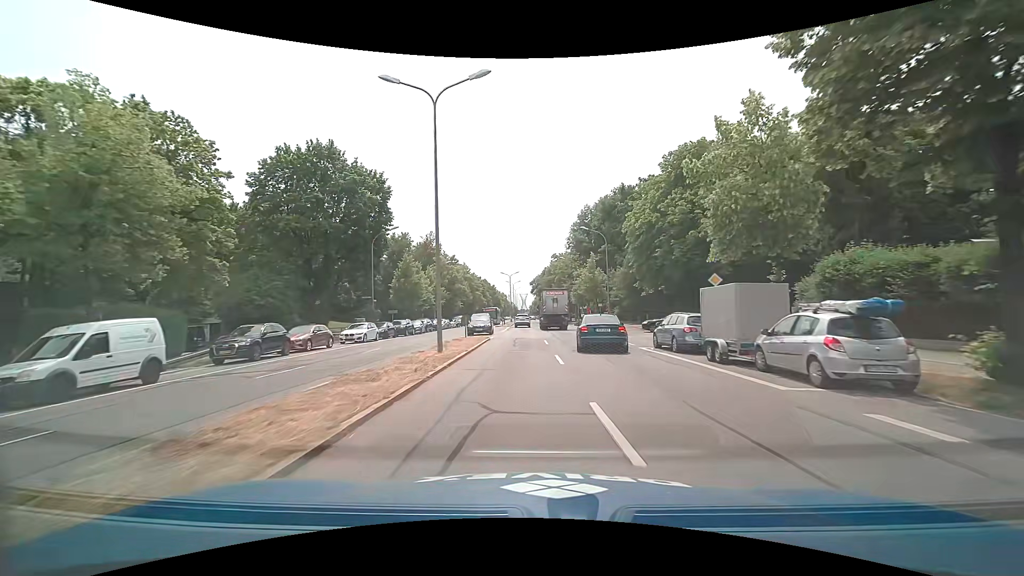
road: primary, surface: asphalt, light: Day
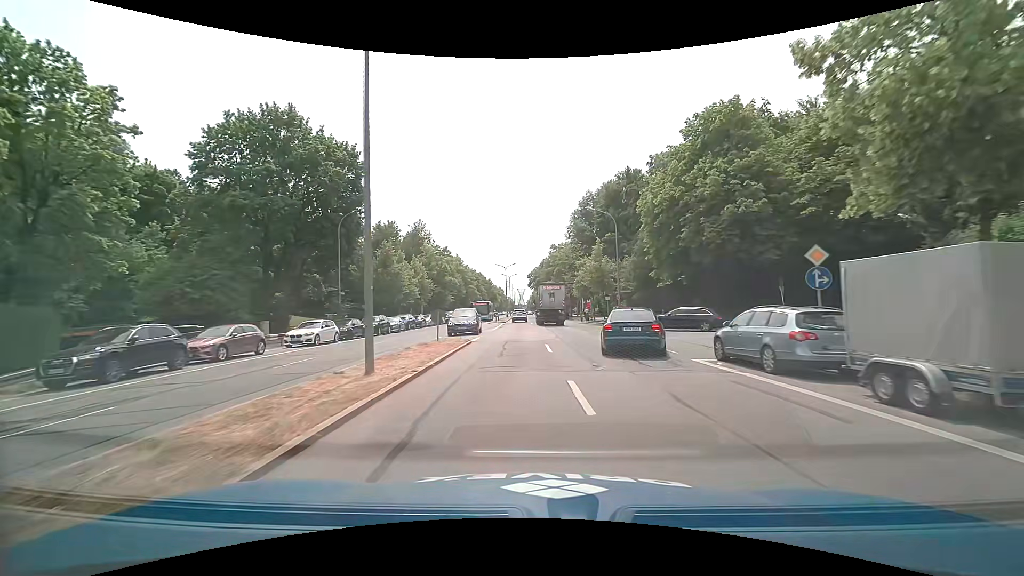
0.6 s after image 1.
(+0.1, +7.4) m; 0°
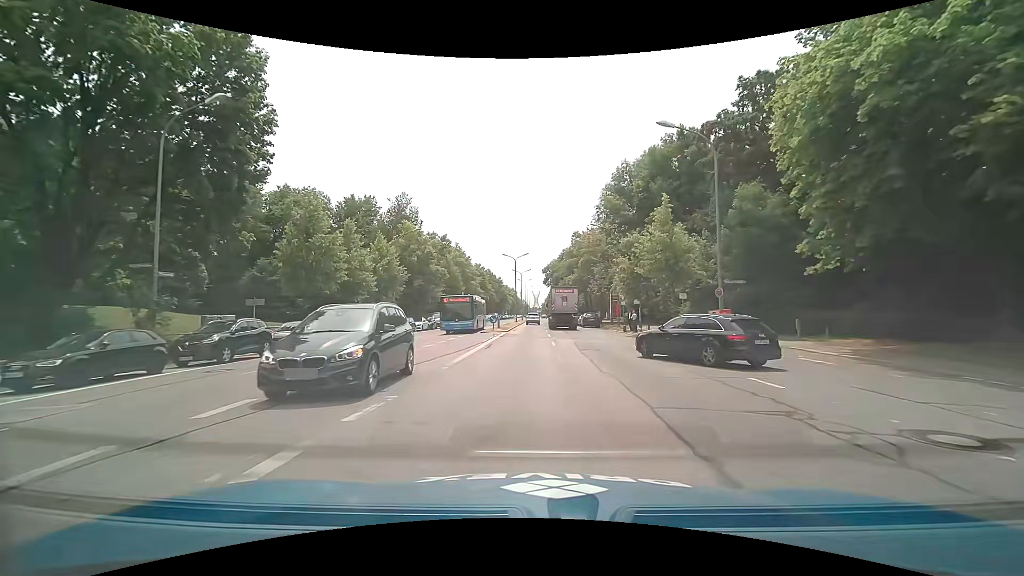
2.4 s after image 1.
(-0.1, +20.7) m; -1°
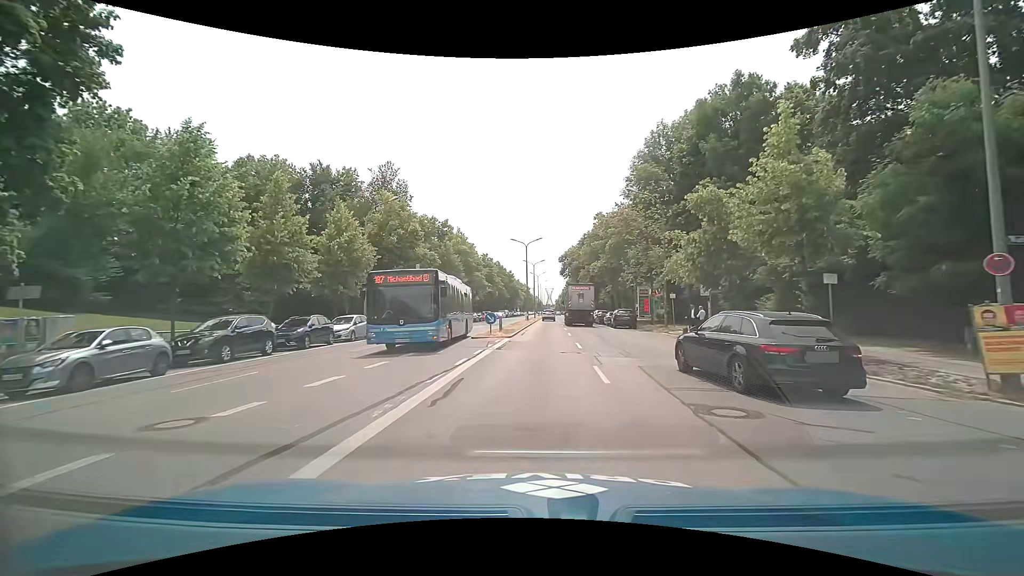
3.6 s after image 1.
(-0.3, +12.6) m; -2°
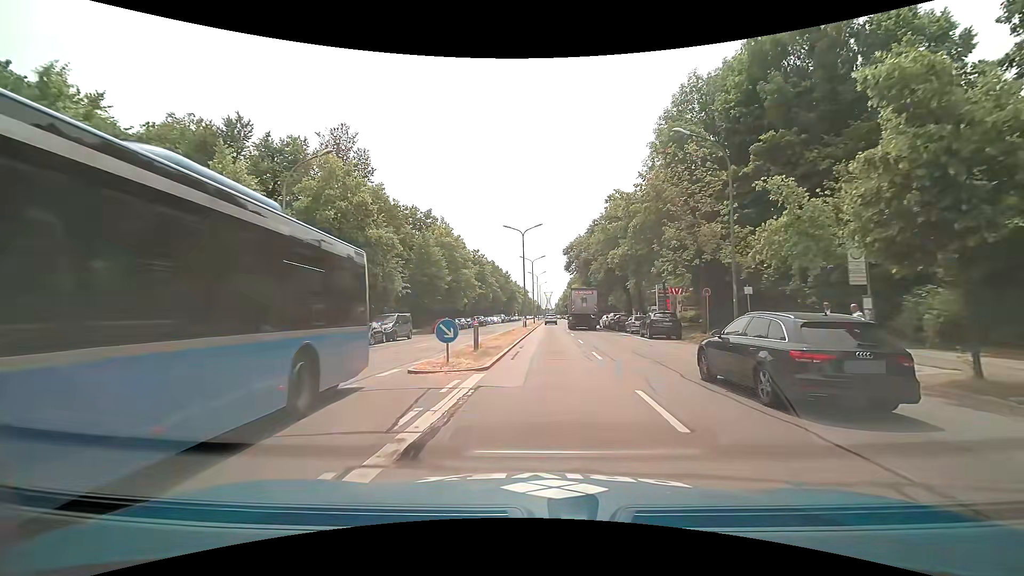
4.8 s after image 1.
(-0.1, +12.6) m; +1°
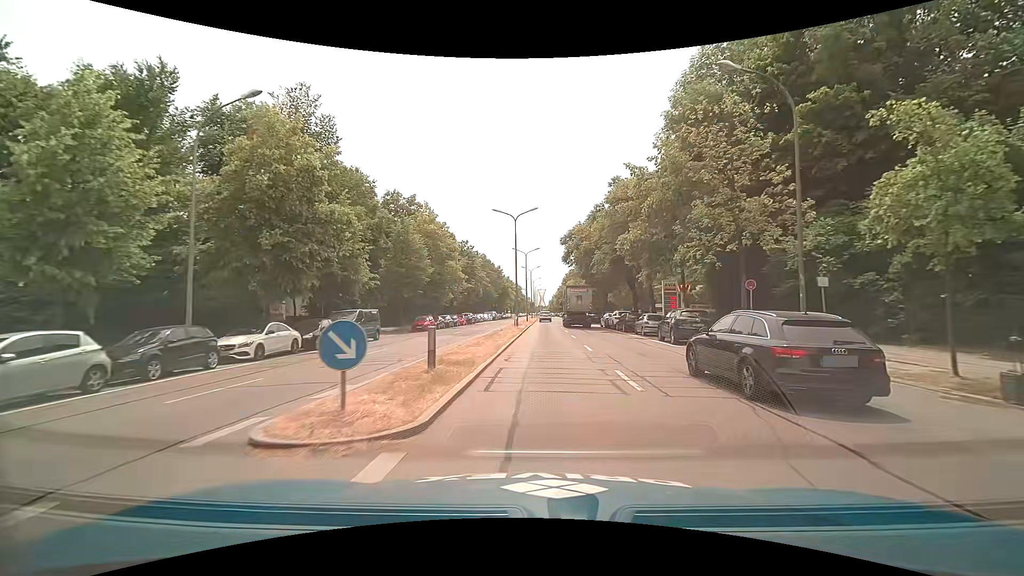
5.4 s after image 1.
(-0.1, +6.5) m; 0°
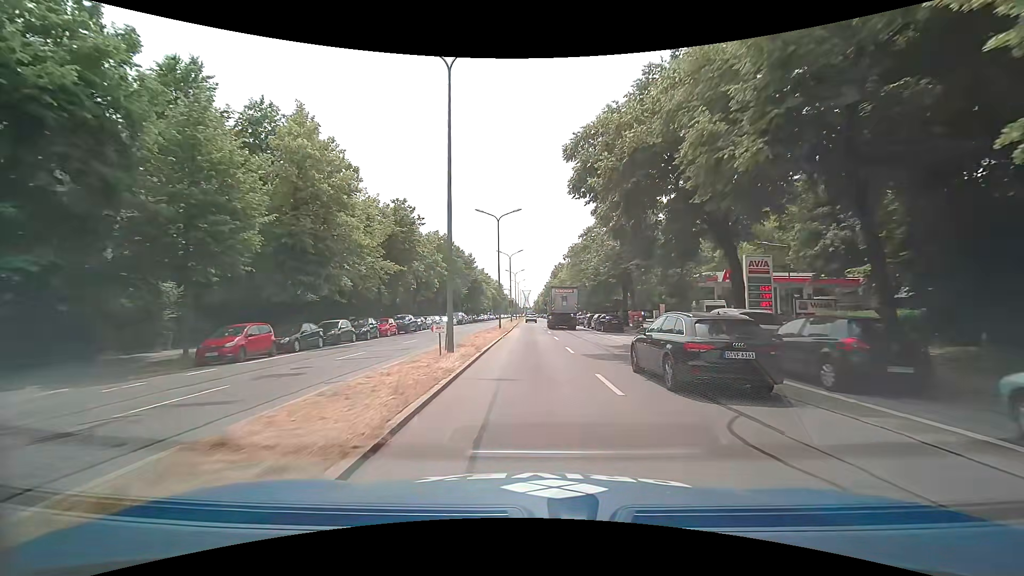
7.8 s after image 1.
(+0.6, +28.1) m; +1°
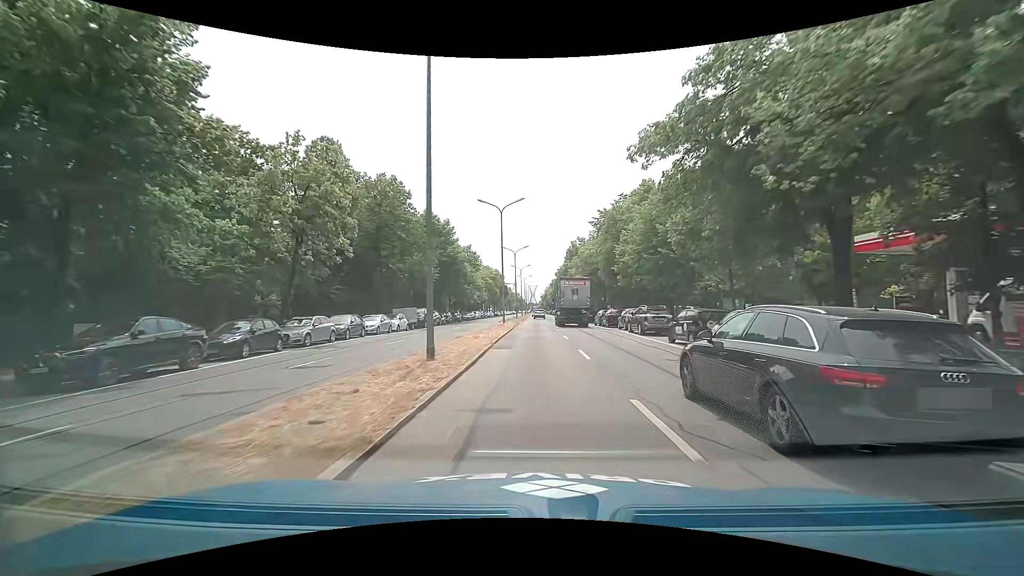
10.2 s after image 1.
(0.0, +31.7) m; -1°
(0, +10) (0, +20) (0, +30) (0, +40) (0, +50) (0, +60) (0, +70) (0, +80) (0, +90) (0, +100) m
